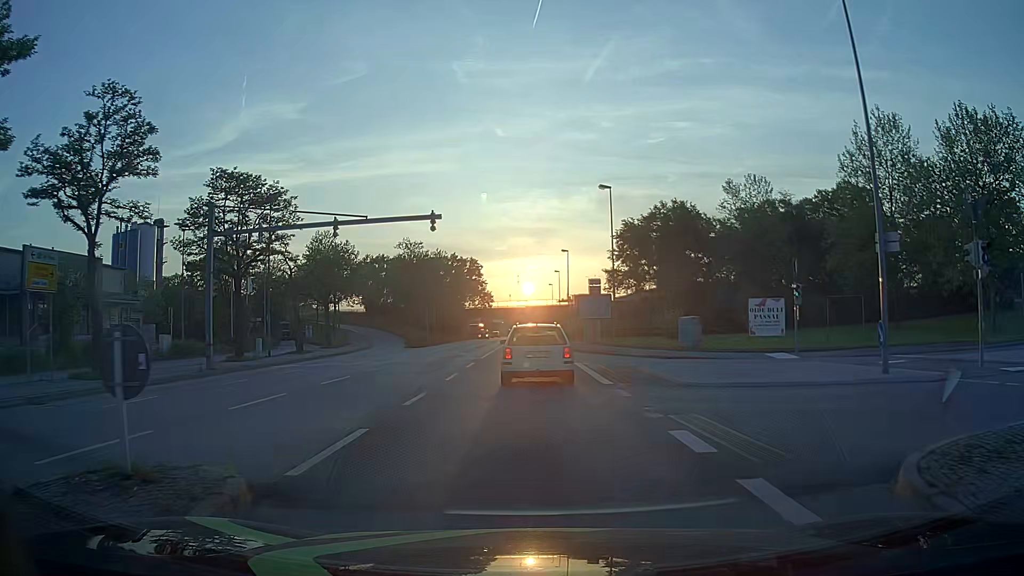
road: primary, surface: asphalt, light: Day
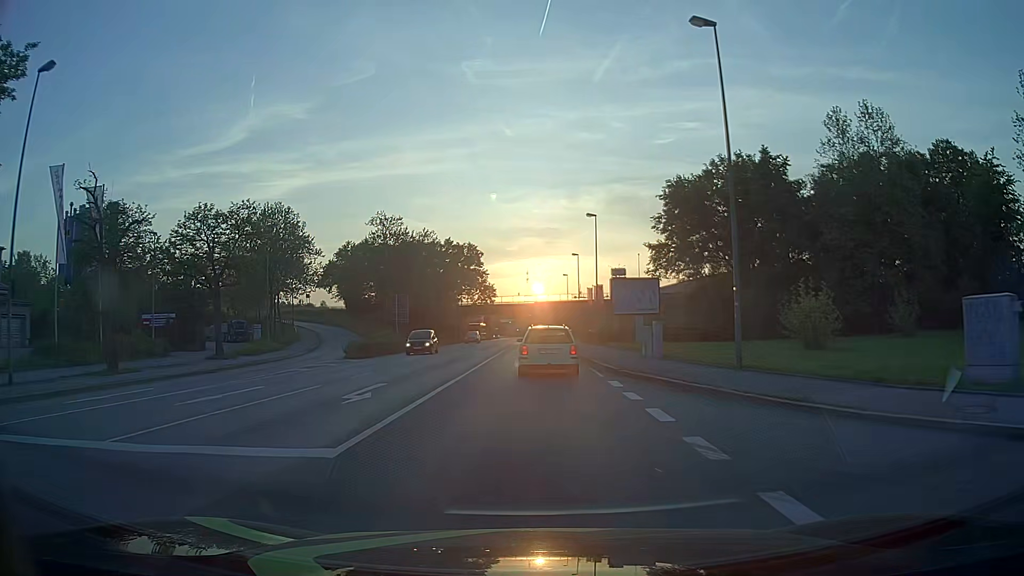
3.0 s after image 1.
(-0.1, +24.6) m; -1°
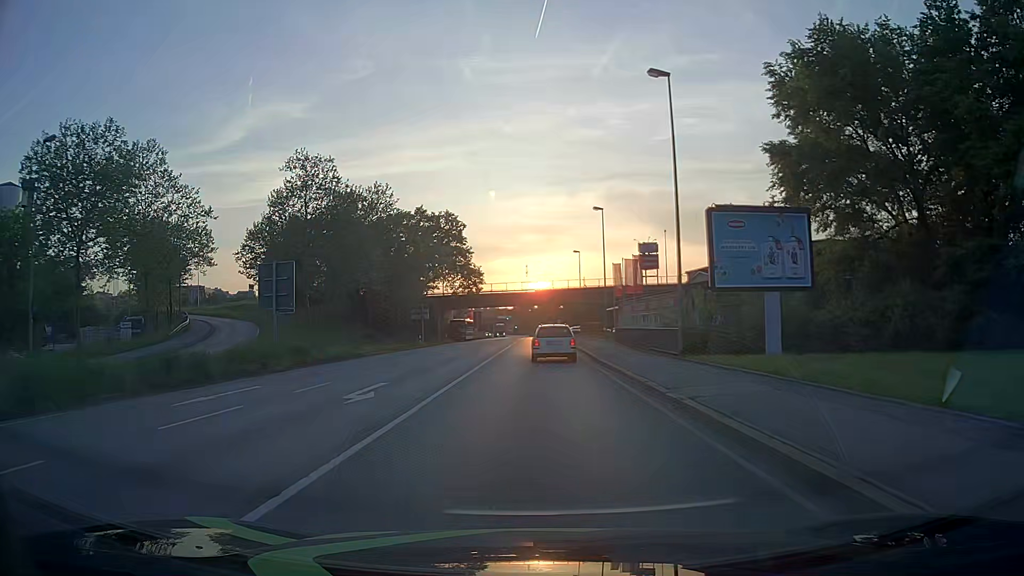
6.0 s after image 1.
(+0.1, +30.0) m; 0°
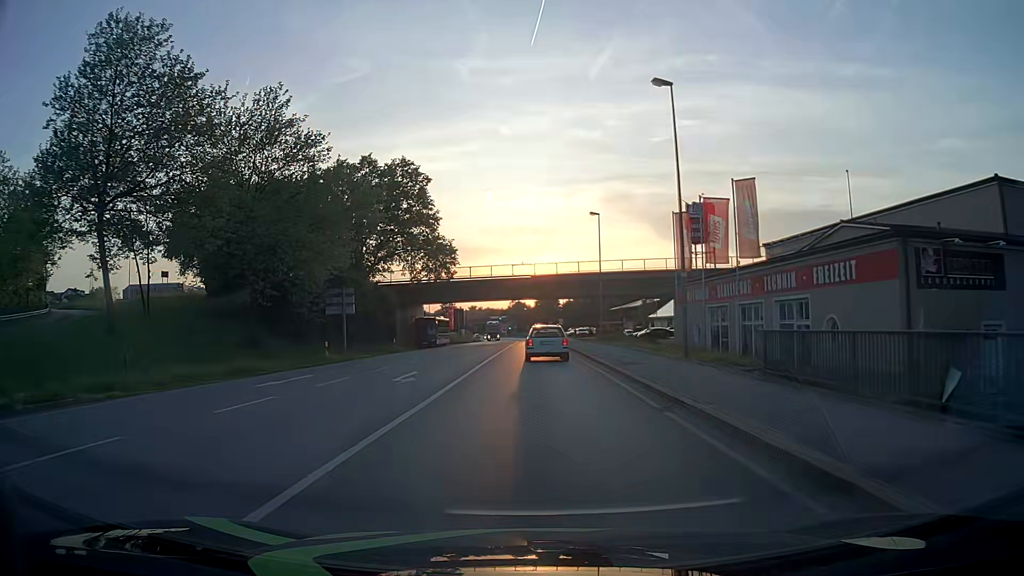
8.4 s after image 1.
(+0.1, +28.2) m; +1°
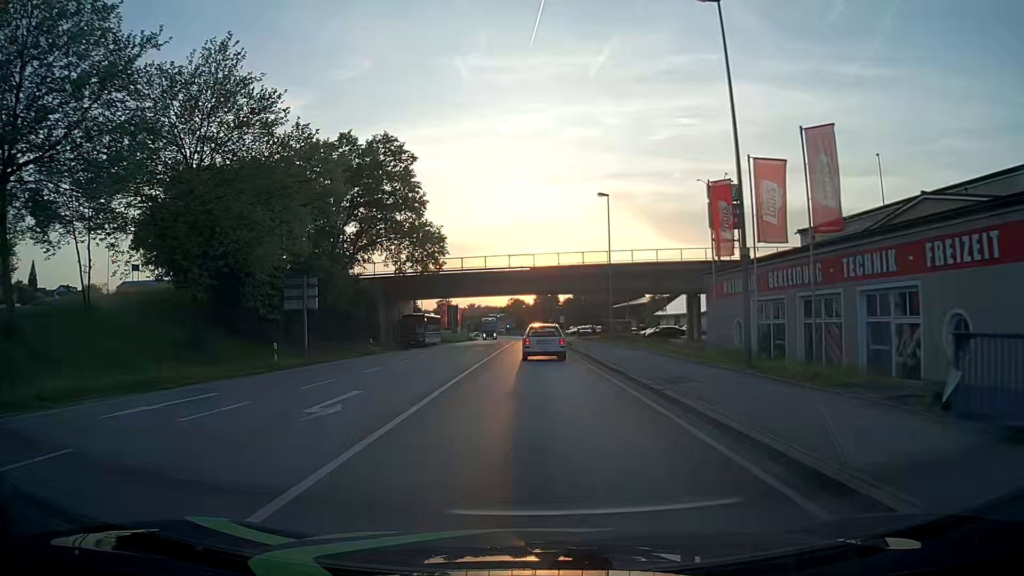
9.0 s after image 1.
(0.0, +7.2) m; 0°
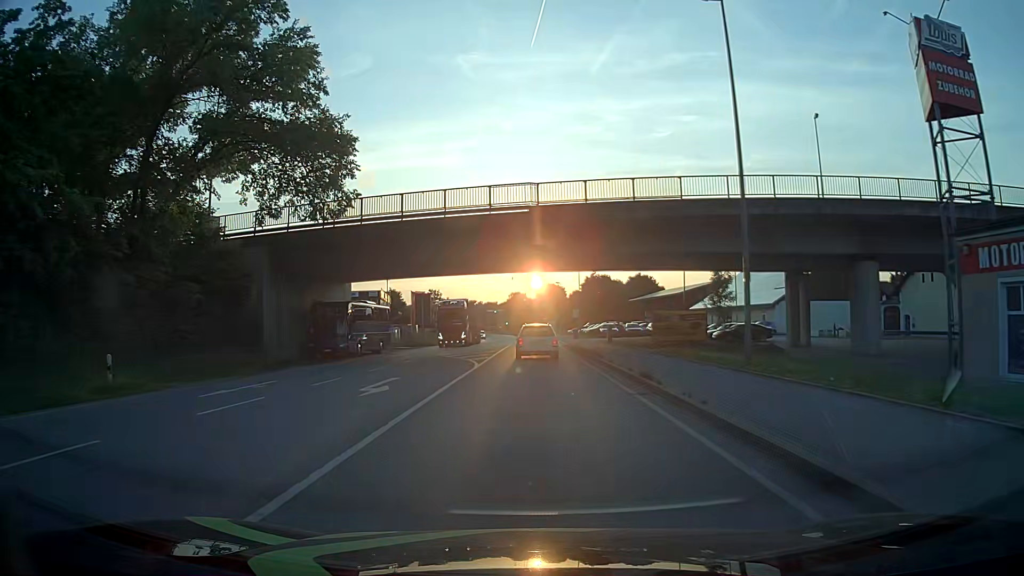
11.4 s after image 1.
(0.0, +29.5) m; 0°
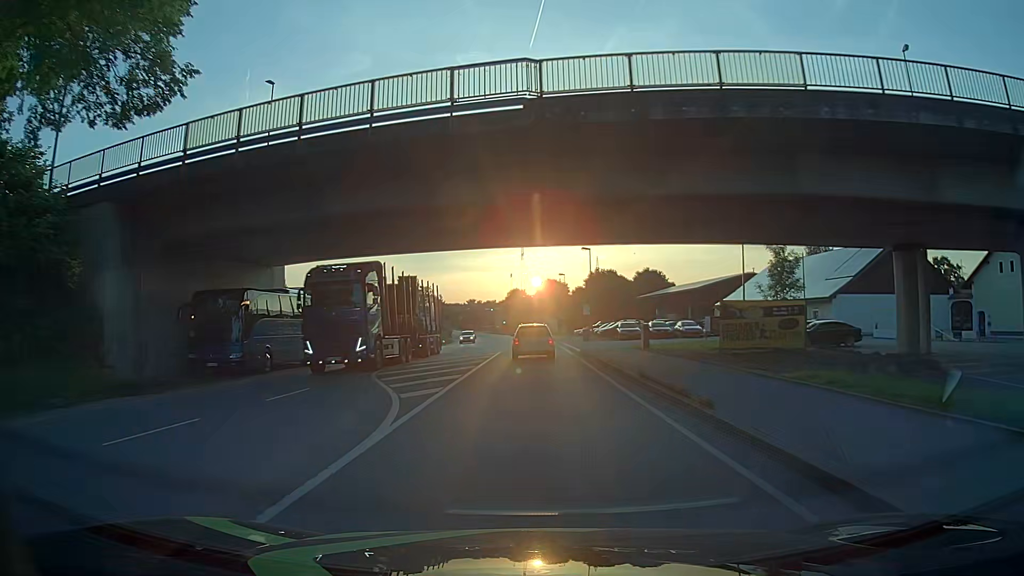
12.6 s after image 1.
(0.0, +15.0) m; 0°
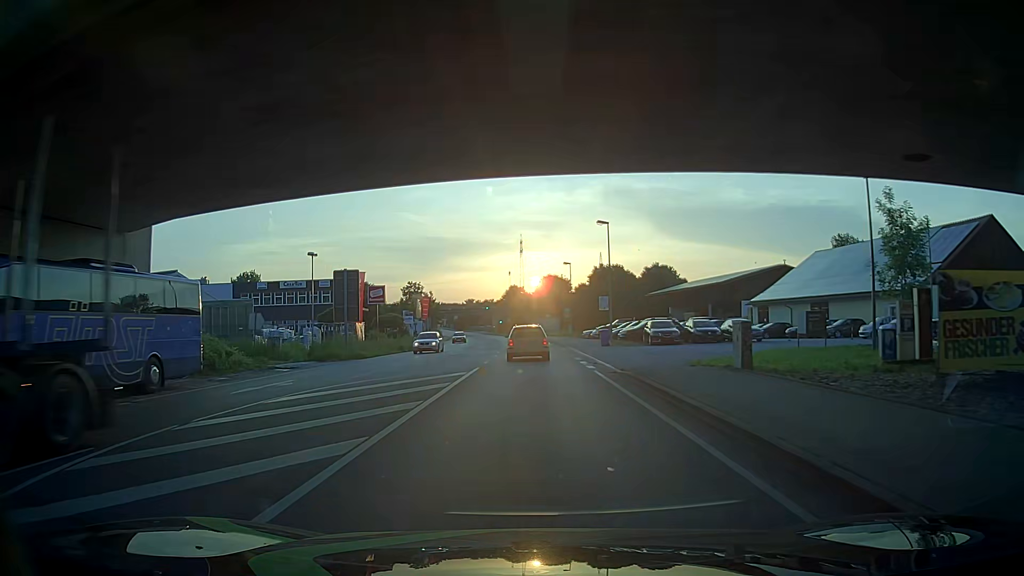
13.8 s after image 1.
(0.0, +15.1) m; 0°
(0, +10) (0, +20) (0, +30) (0, +40) (0, +50) (-1, +60) (-1, +70) (-2, +80) (-3, +90) (-4, +100) m
